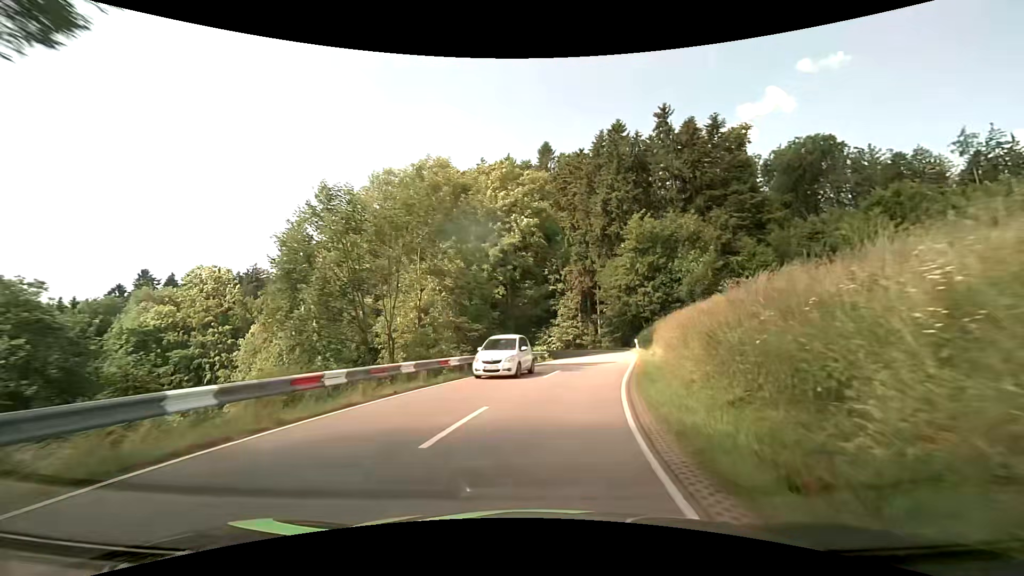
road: secondary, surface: asphalt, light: Day
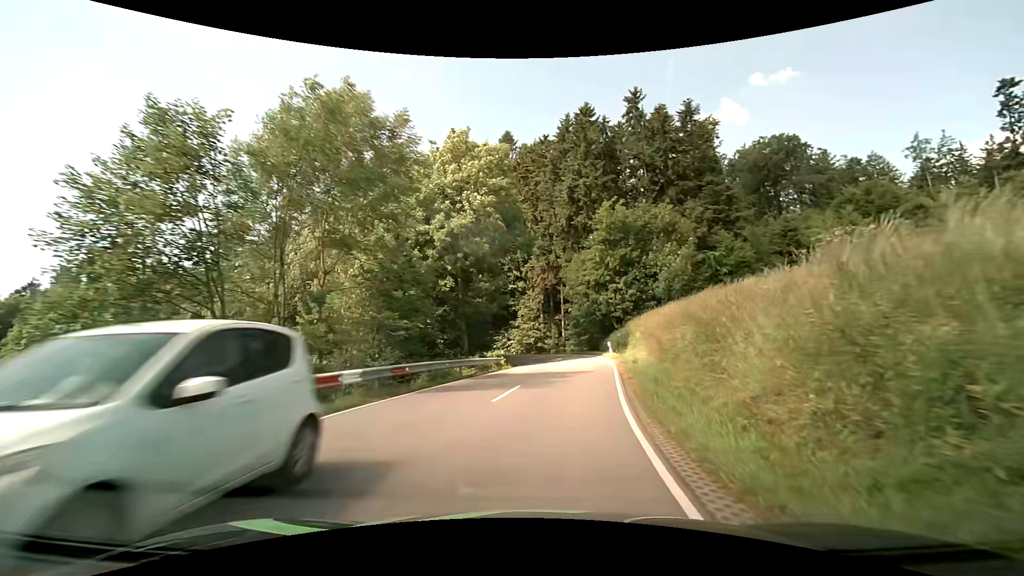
(+0.3, +6.8) m; +4°
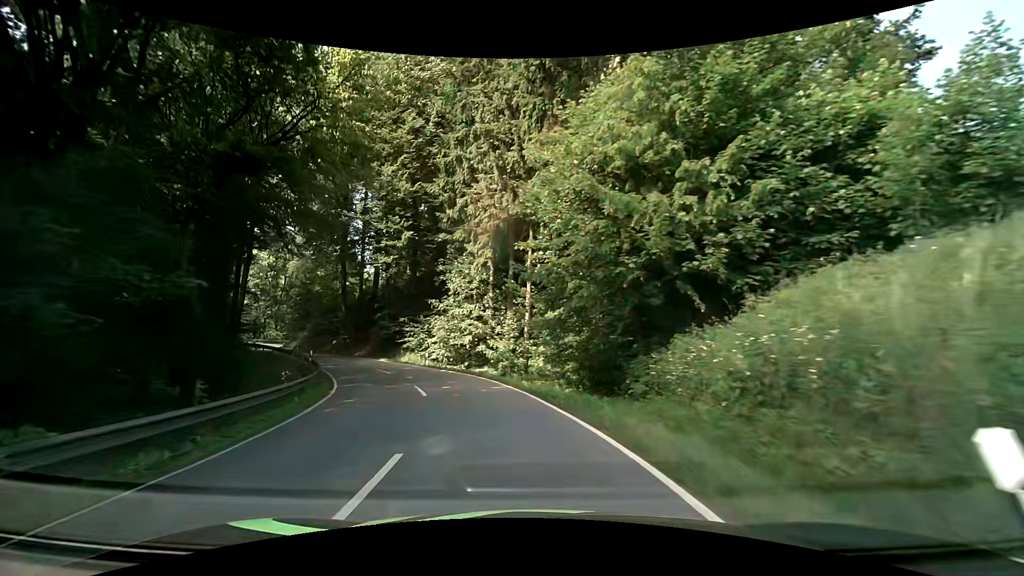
(+3.2, +32.6) m; +2°
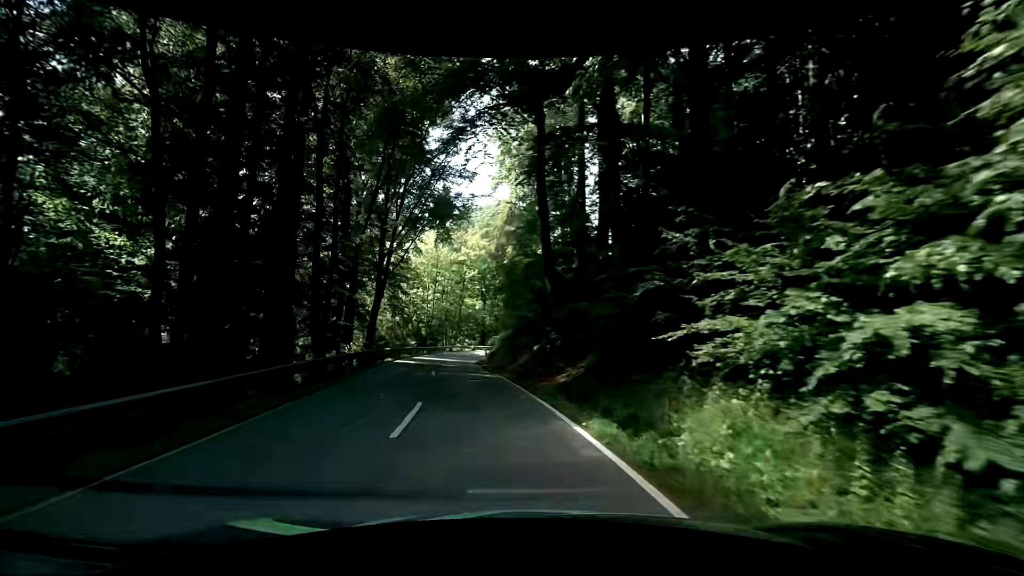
(-7.1, +31.3) m; -25°
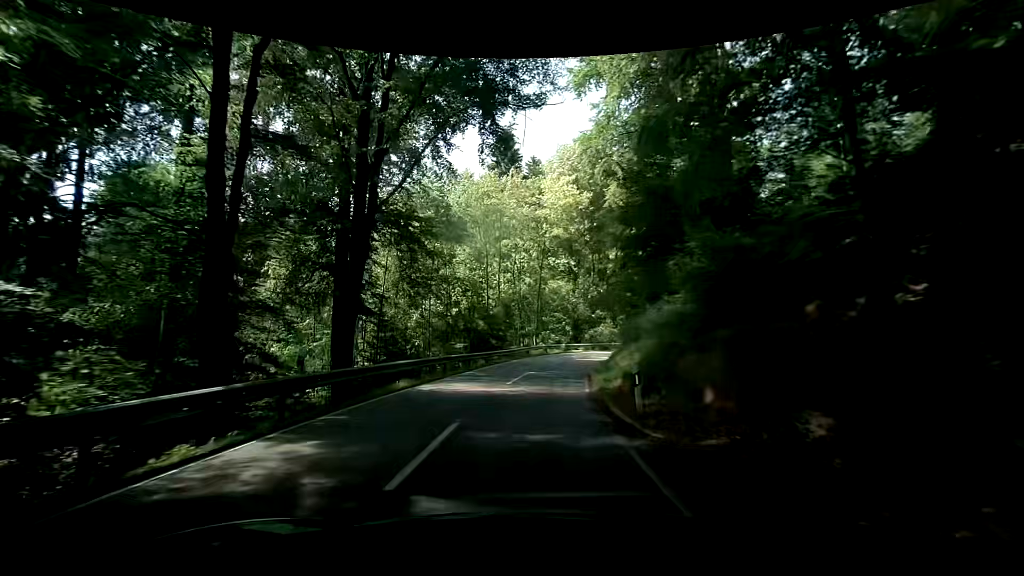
(-4.8, +26.2) m; -11°
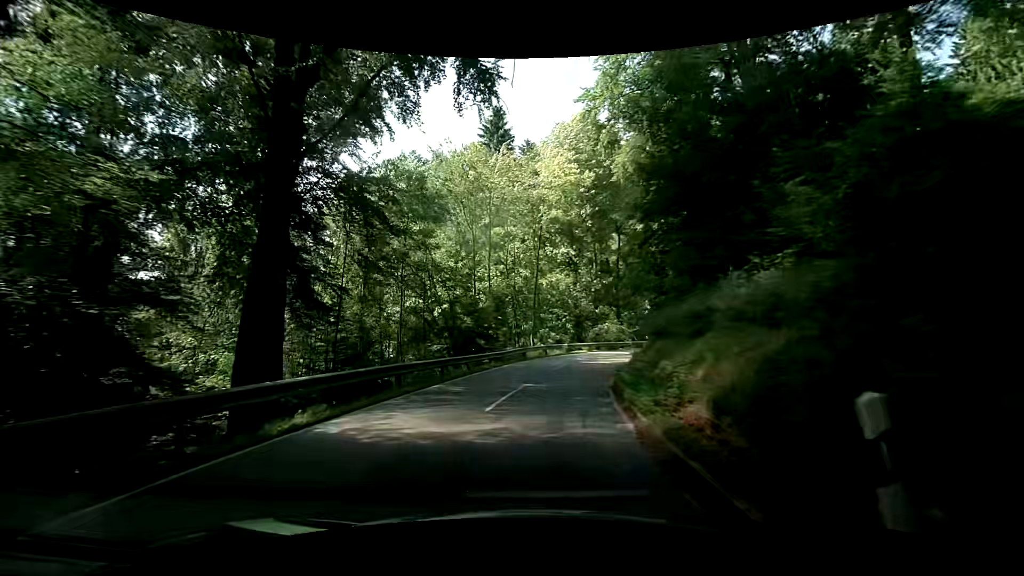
(-0.2, +6.8) m; -3°
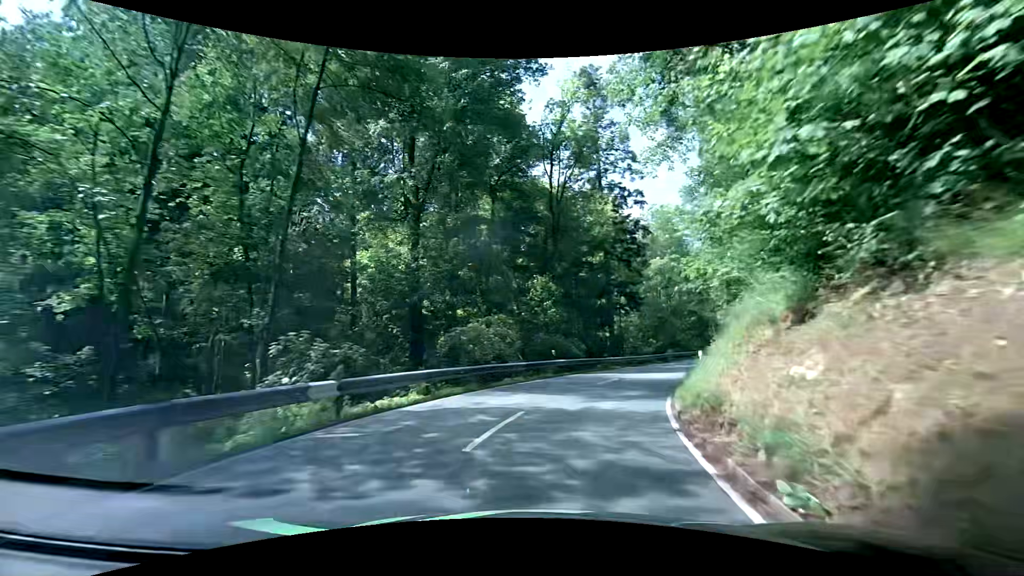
(+2.8, +27.3) m; +15°
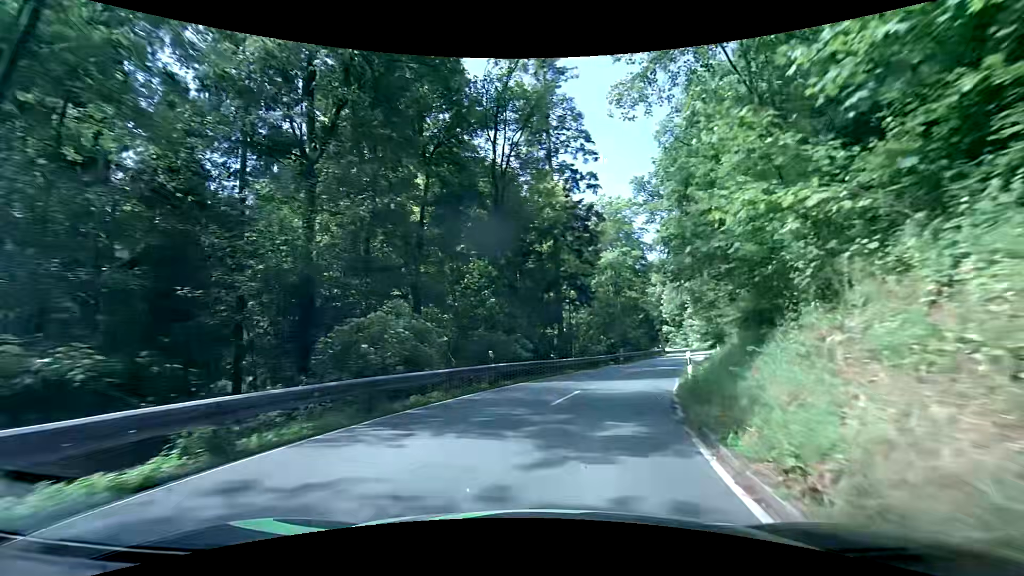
(+0.3, +6.7) m; +6°
(+1, +10) (+3, +20) (+7, +29) (+11, +38) (+15, +47) (+19, +56) (+23, +66) (+26, +75) (+29, +85) (+32, +94) m
